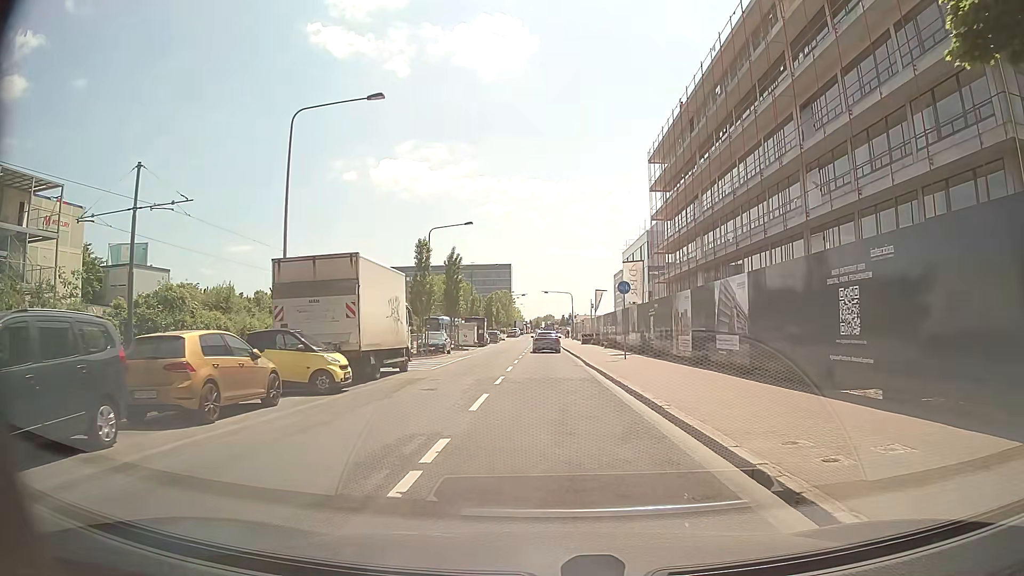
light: Day
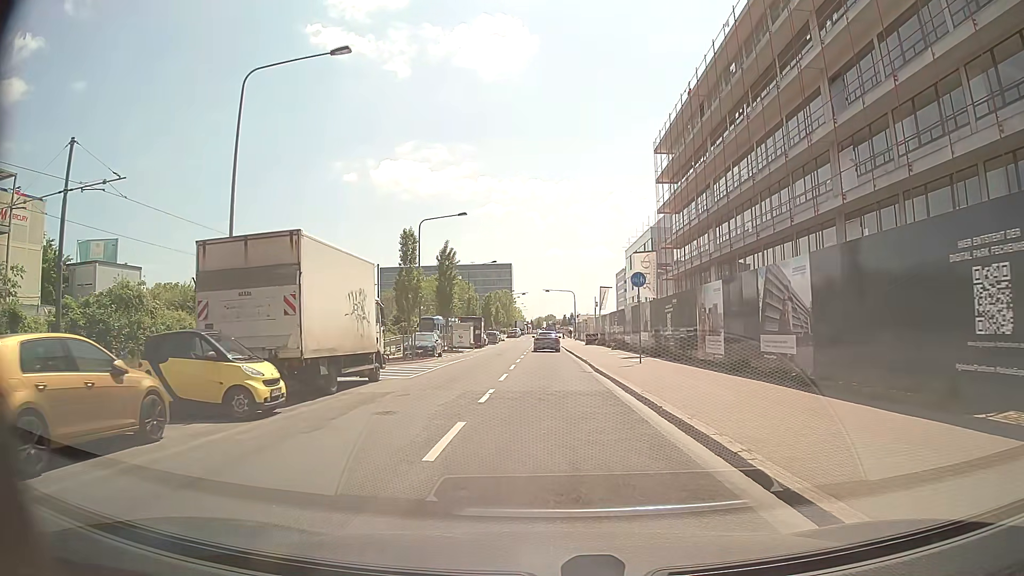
(0.0, +4.6) m; +1°
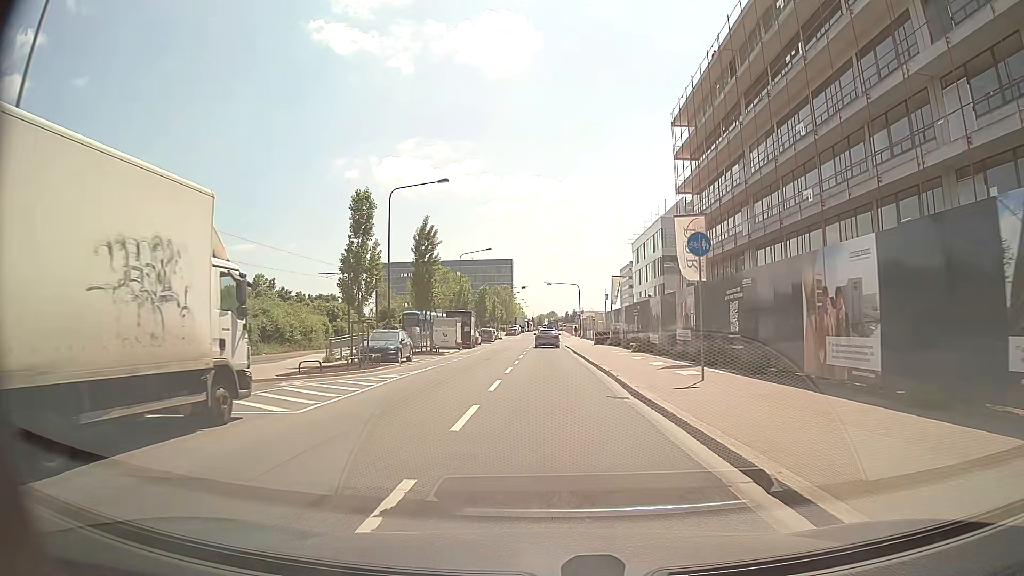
(-0.2, +10.3) m; -1°
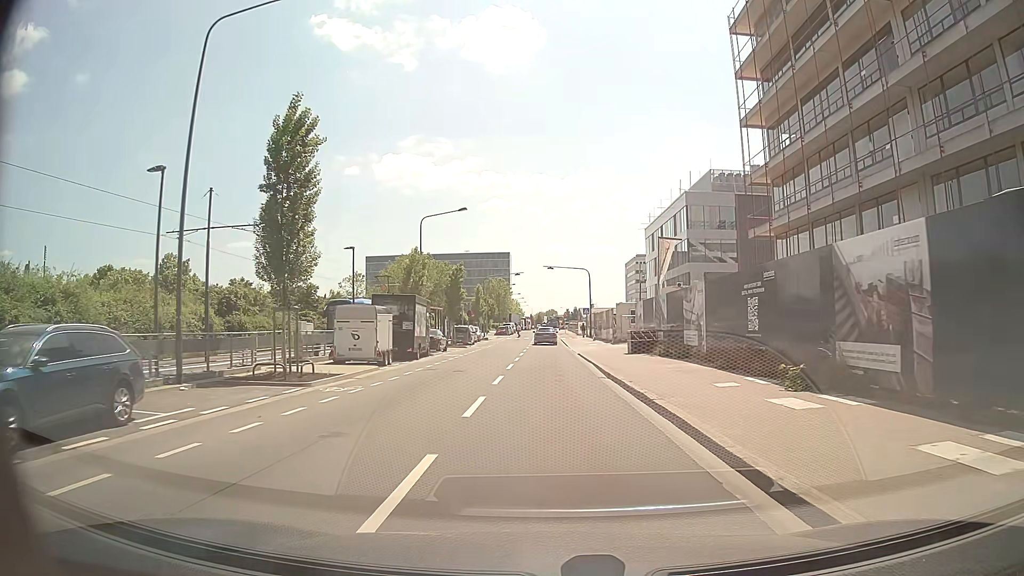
(0.0, +23.2) m; 0°
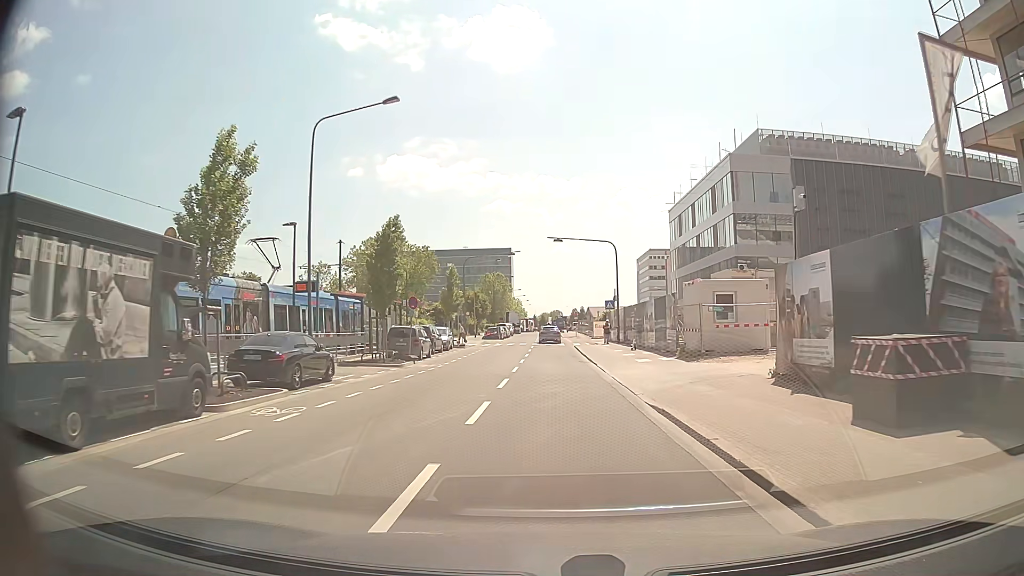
(+0.1, +24.5) m; 0°
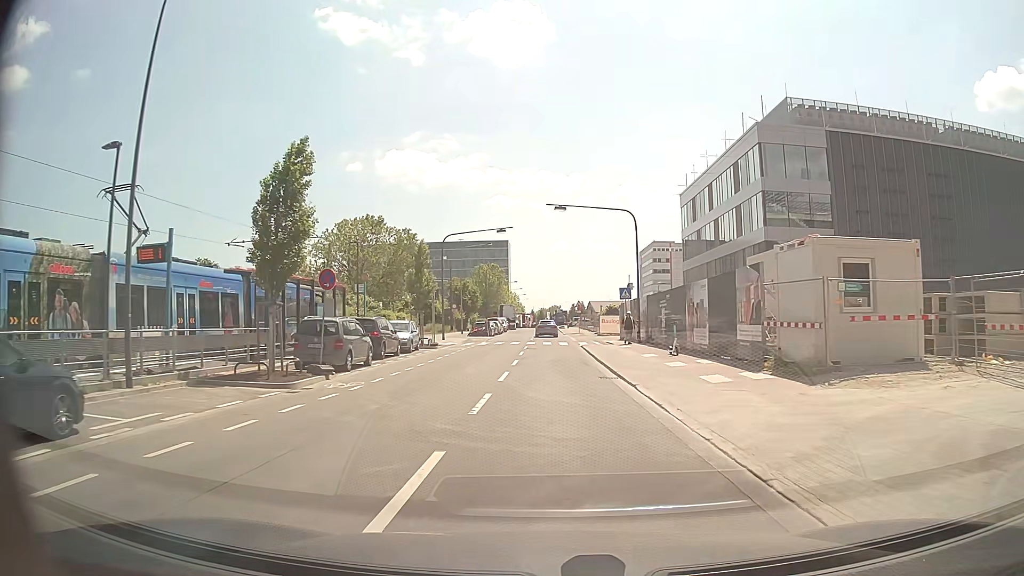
(+0.1, +11.8) m; +1°
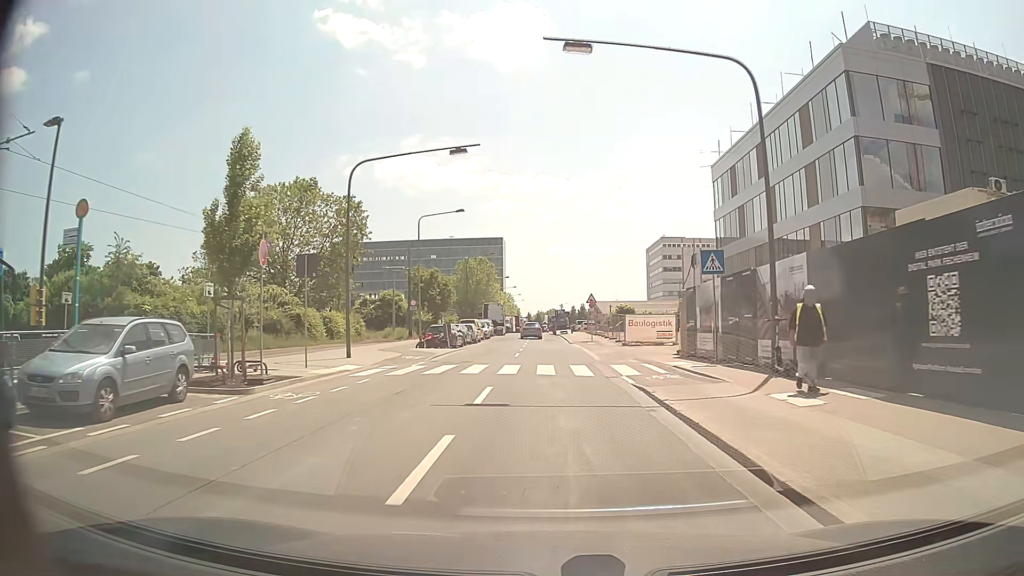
(0.0, +23.4) m; 0°
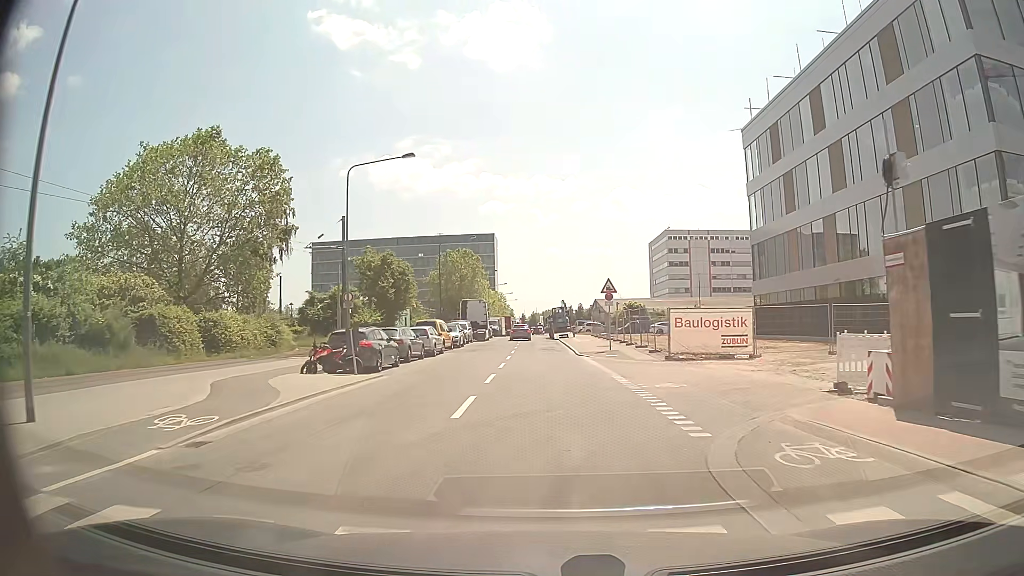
(0.0, +17.4) m; 0°
(0, +10) (0, +20) (0, +30) (-1, +40) (-1, +50) (-1, +60) (-2, +70) (-2, +80) (-2, +90) (-2, +100) m
